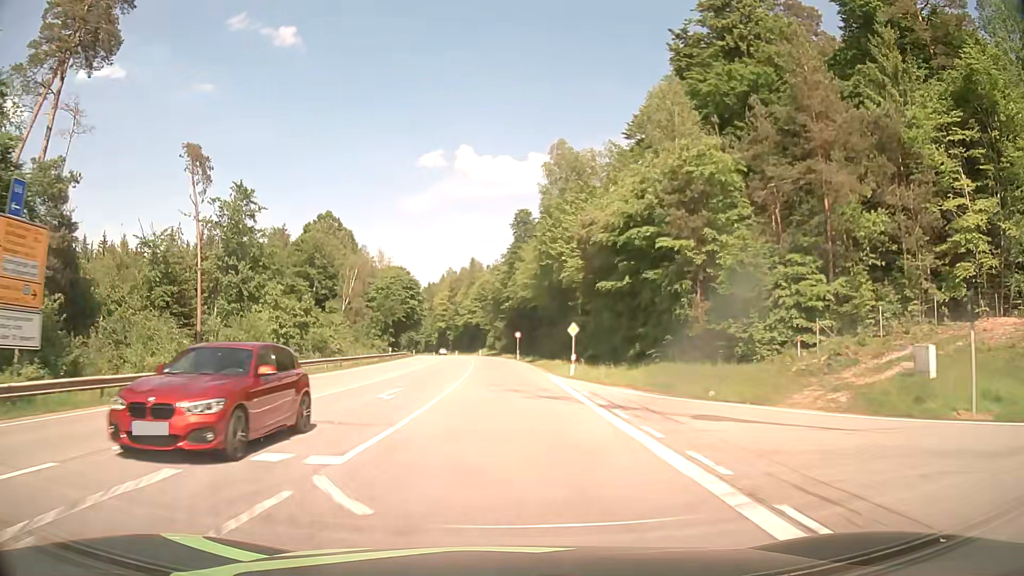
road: secondary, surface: asphalt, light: Day
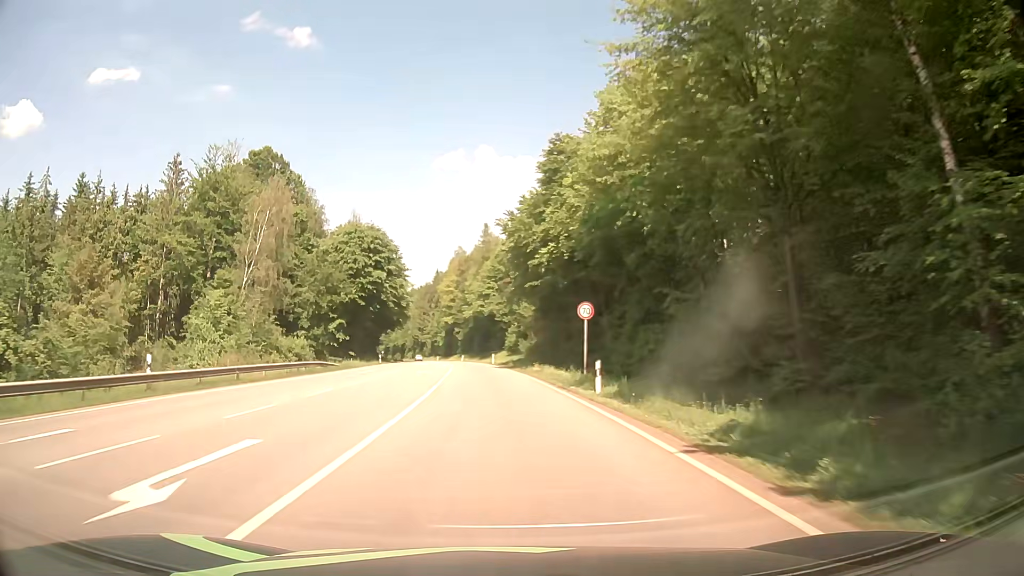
(-0.5, +53.3) m; -2°
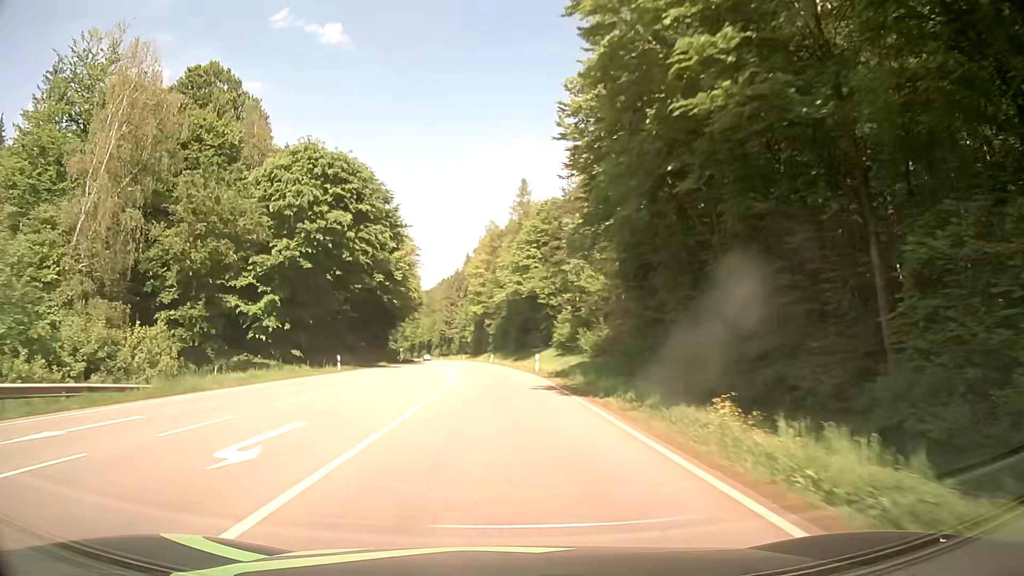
(-1.0, +32.8) m; -4°
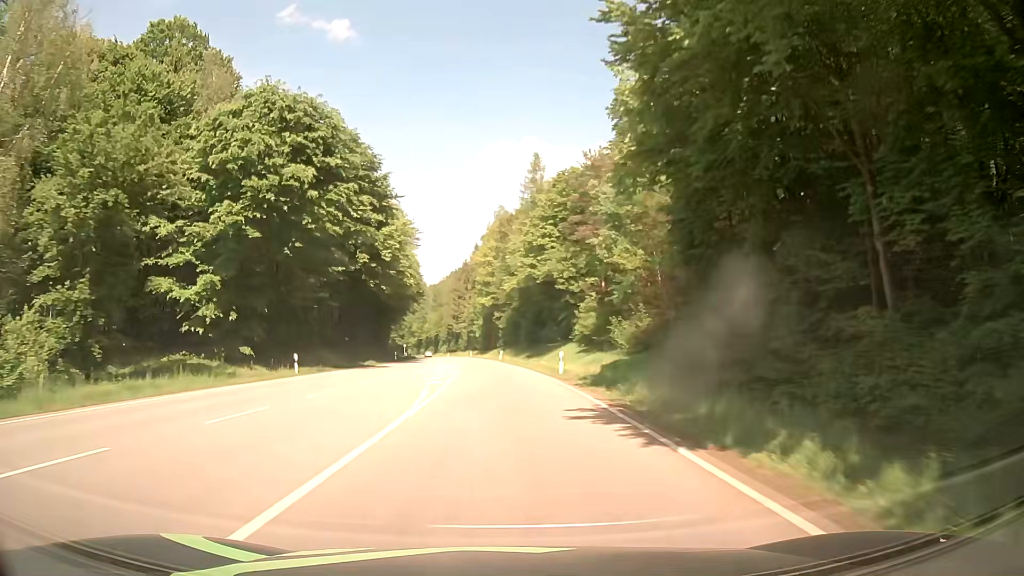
(-0.1, +11.0) m; -1°
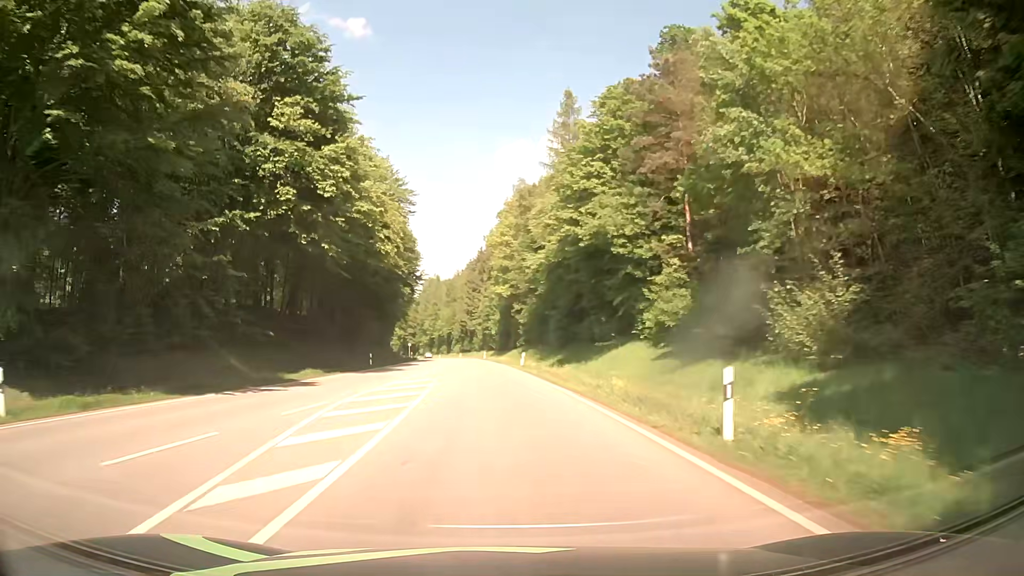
(-0.4, +21.9) m; -1°
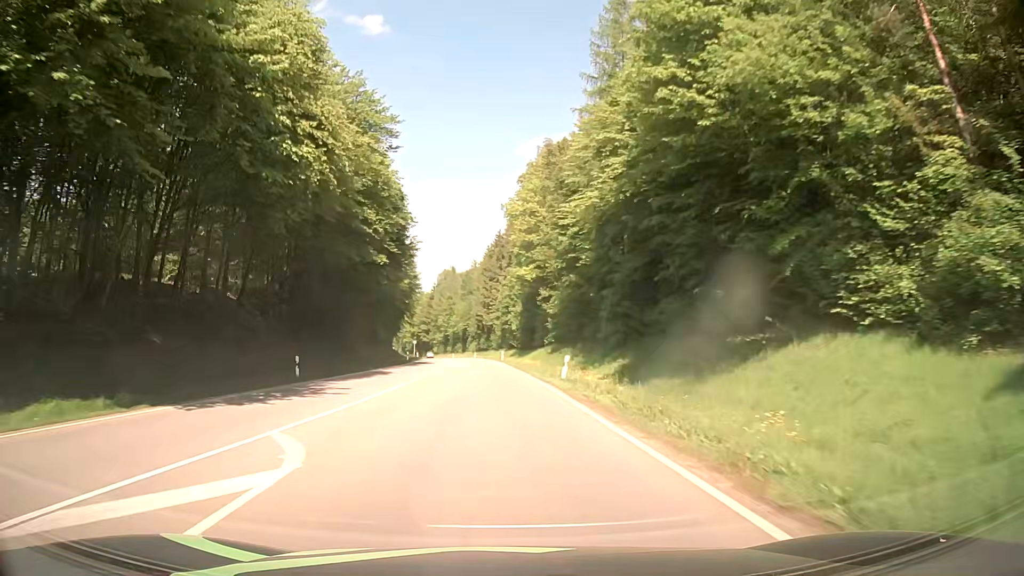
(-0.5, +21.6) m; -2°
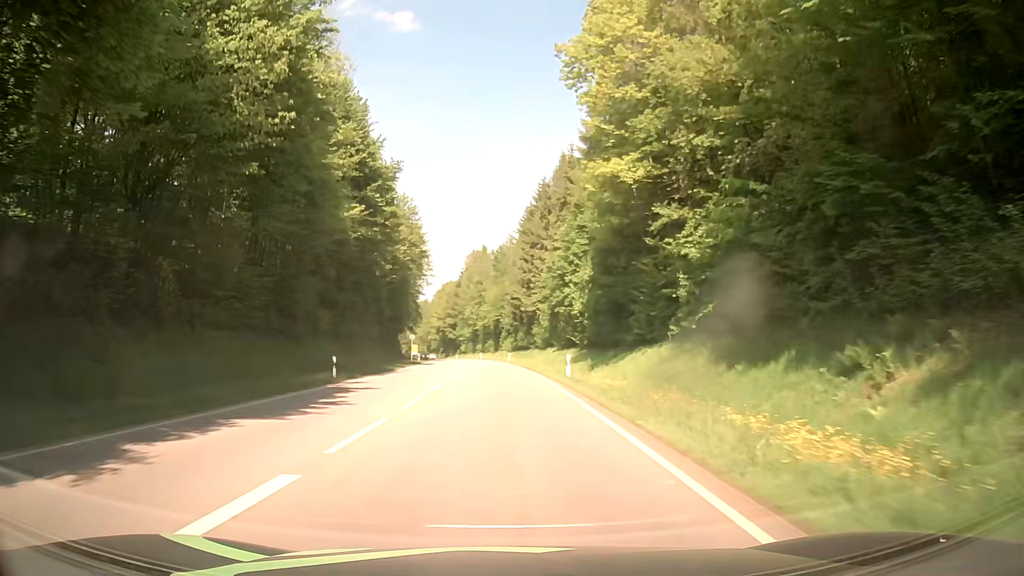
(-1.4, +43.5) m; -3°
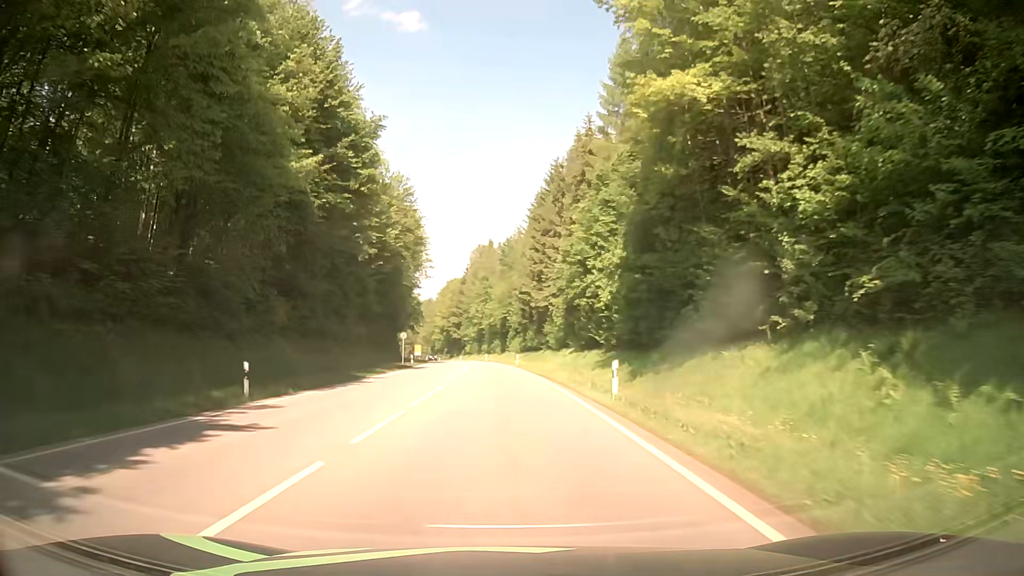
(-0.1, +11.1) m; -1°
(0, +10) (0, +20) (0, +30) (0, +40) (-1, +50) (-1, +60) (-2, +70) (-2, +80) (-3, +90) (-4, +100) m
